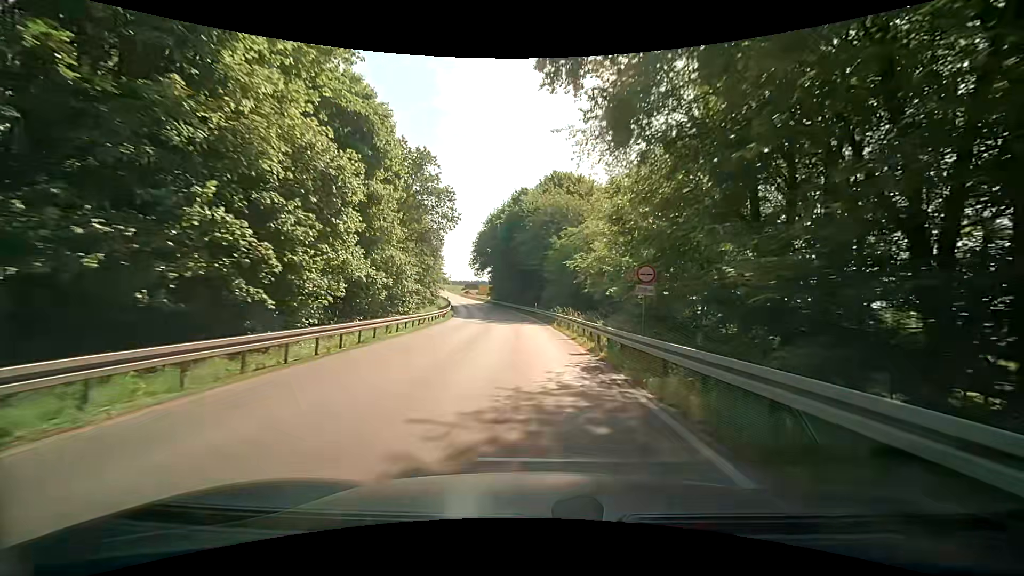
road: secondary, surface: asphalt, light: Day
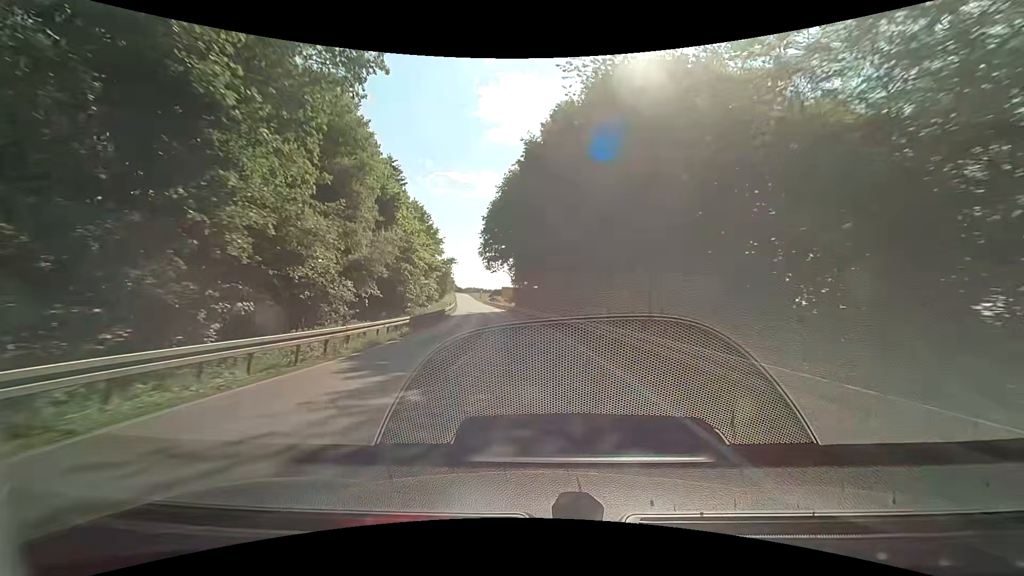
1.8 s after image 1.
(-1.1, +32.3) m; -4°
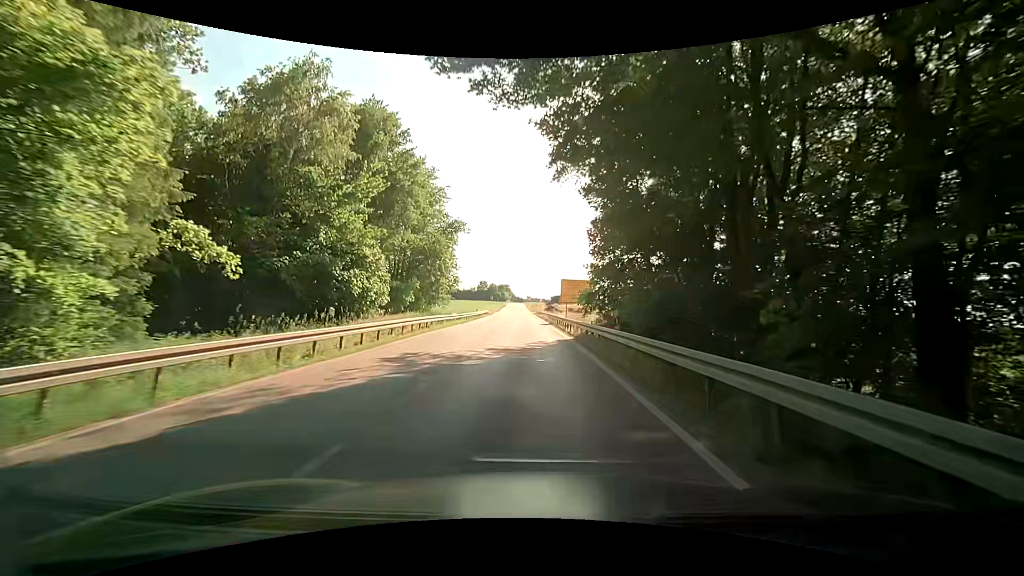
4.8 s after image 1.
(-3.3, +51.5) m; -6°
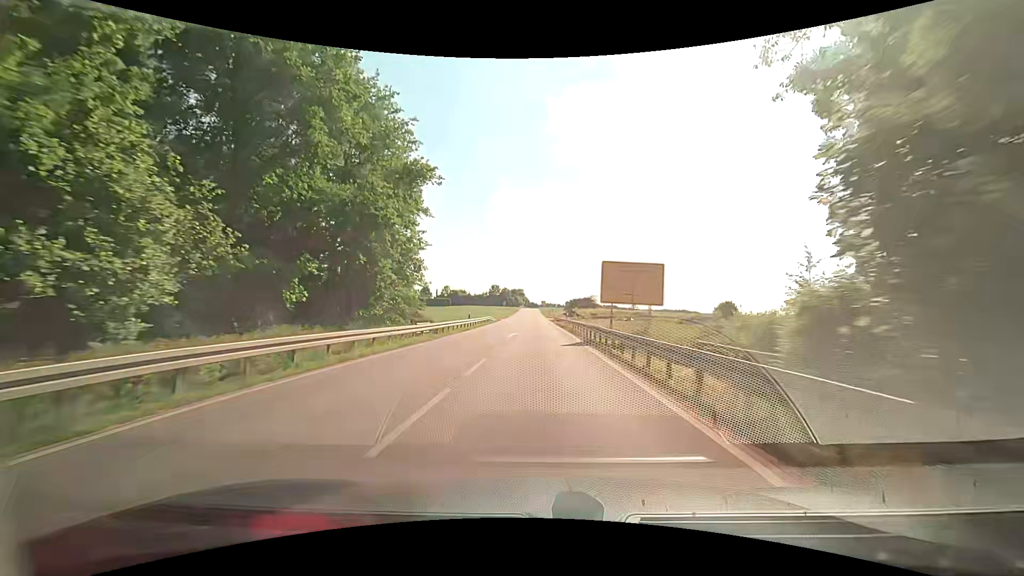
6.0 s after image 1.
(-0.6, +20.5) m; -1°
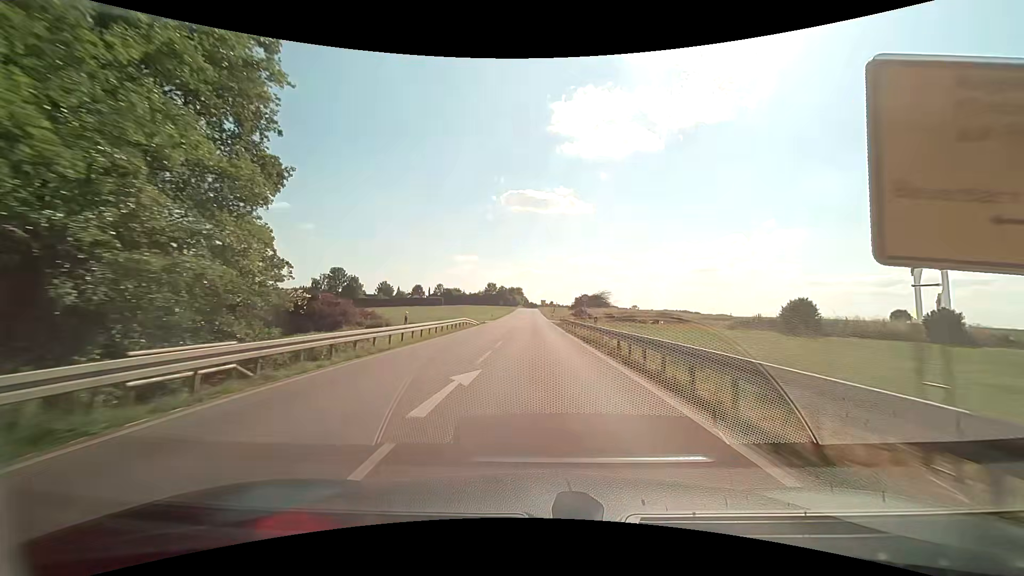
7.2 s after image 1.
(-0.5, +21.7) m; -1°
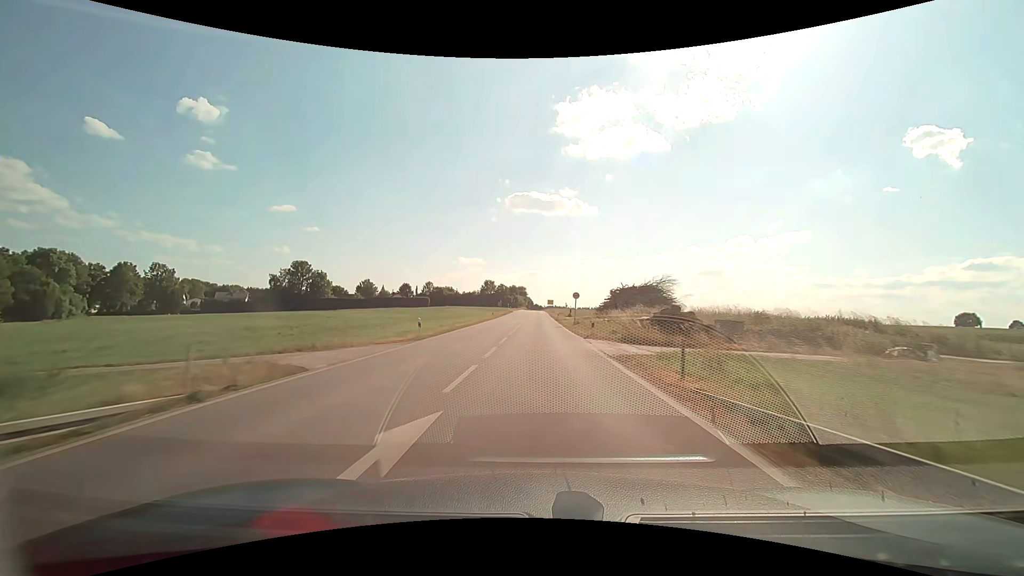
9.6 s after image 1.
(-0.3, +47.2) m; -1°
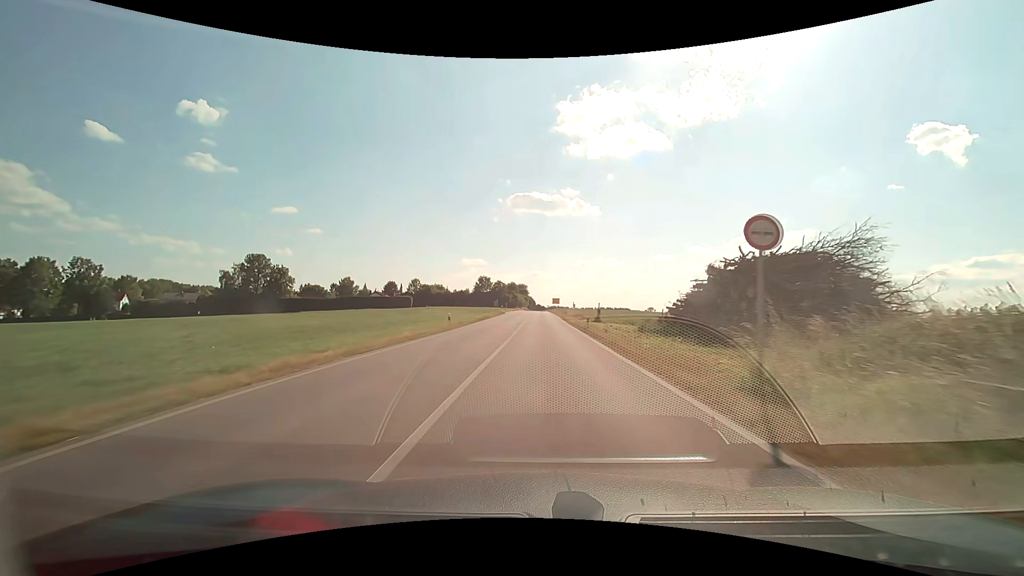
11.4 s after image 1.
(-0.2, +35.6) m; 0°
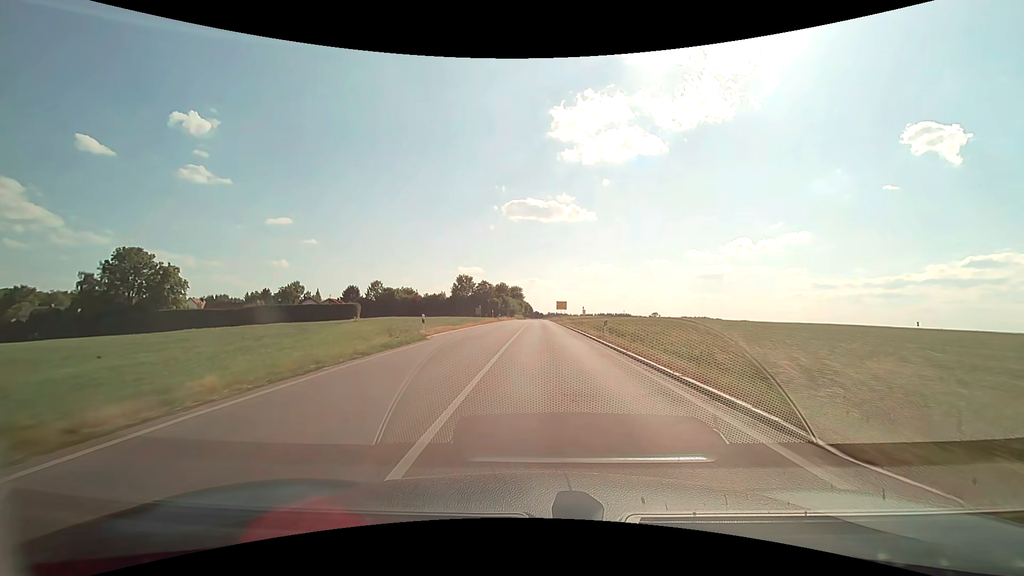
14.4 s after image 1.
(+0.2, +54.7) m; 0°
(0, +10) (0, +20) (0, +30) (0, +40) (0, +50) (+1, +60) (+1, +70) (+1, +80) (+1, +90) (+1, +100) m
